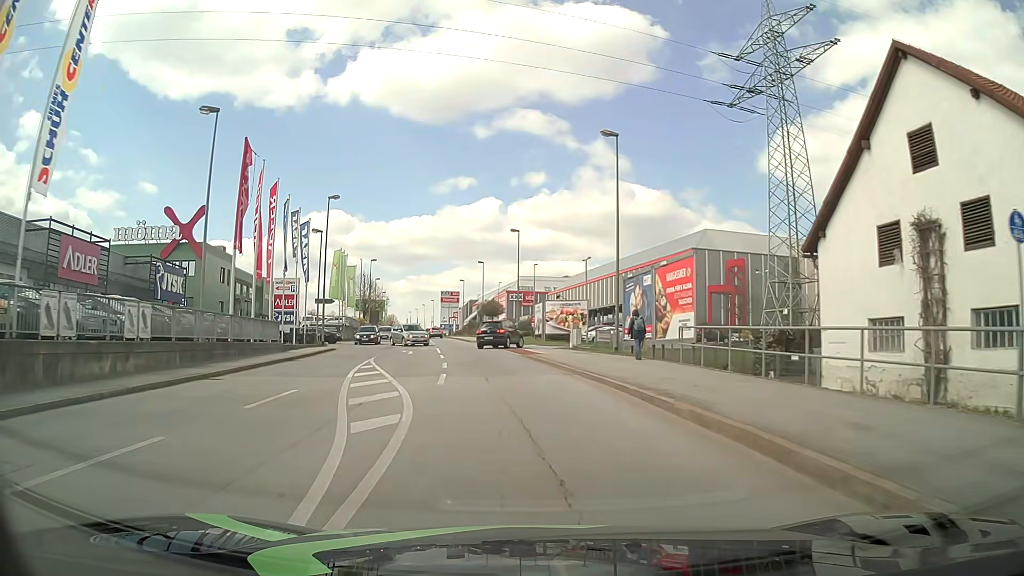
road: tertiary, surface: asphalt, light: Day
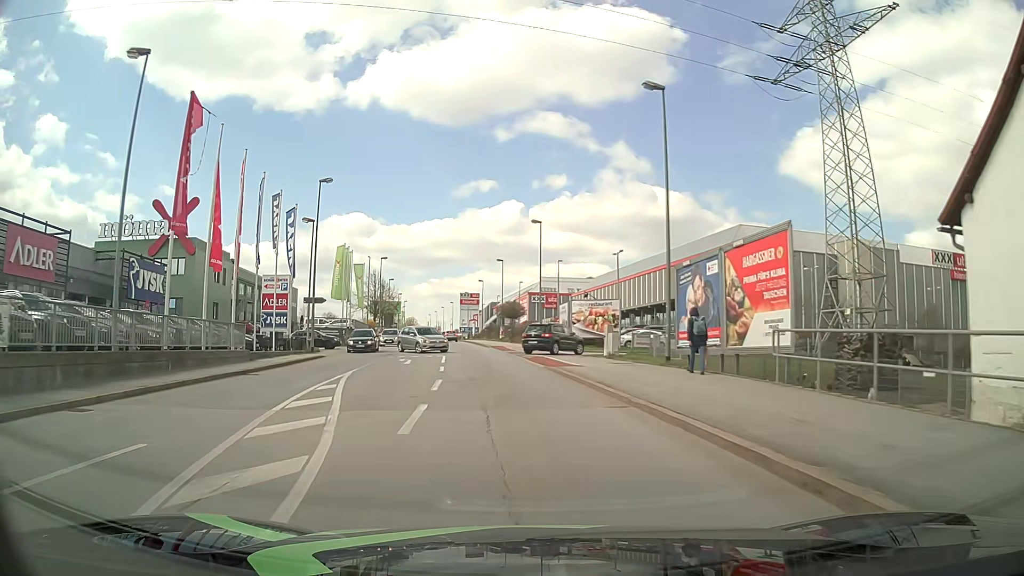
(-0.1, +6.6) m; -3°
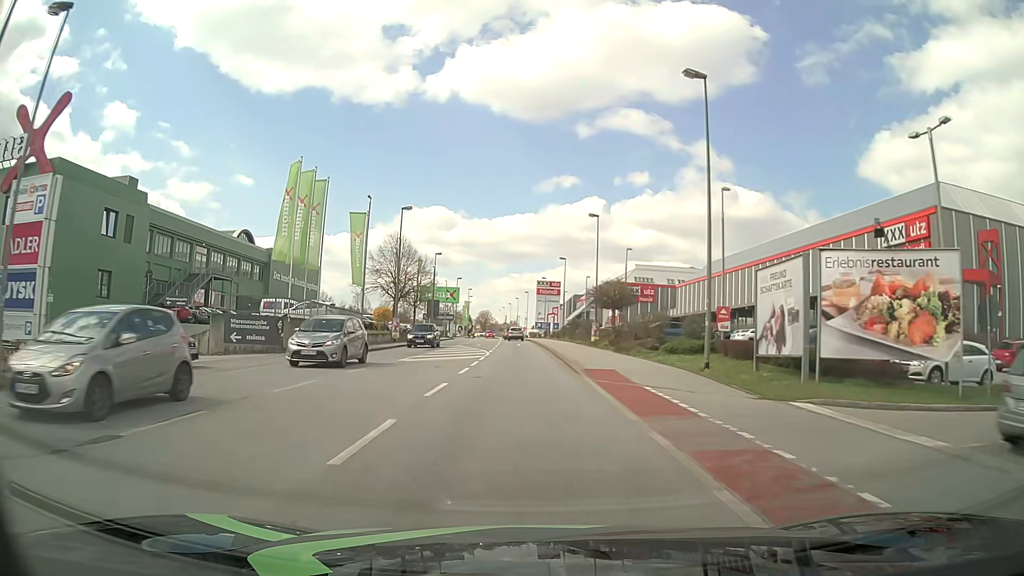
(-2.0, +31.3) m; -6°
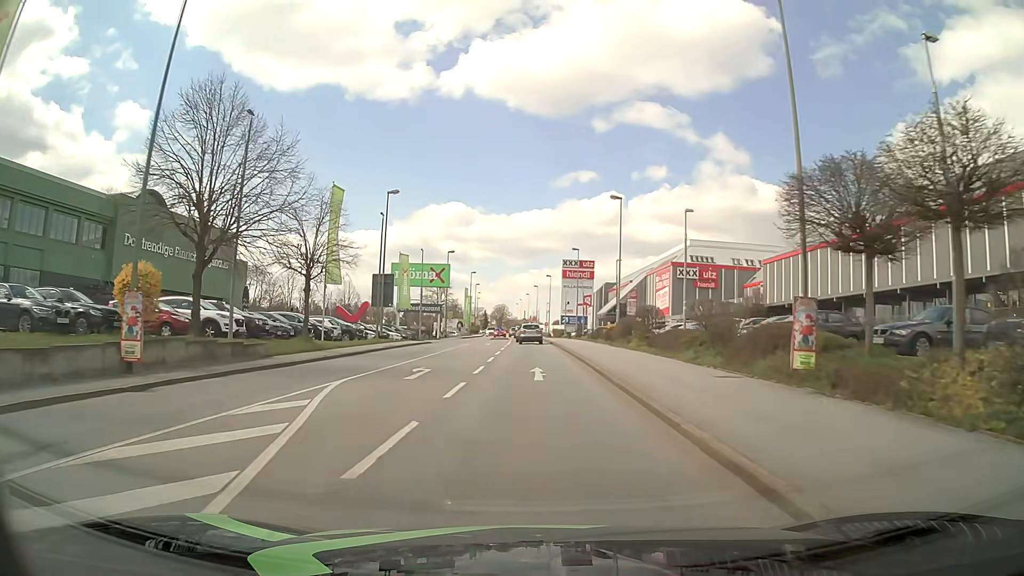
(-0.8, +36.6) m; -2°
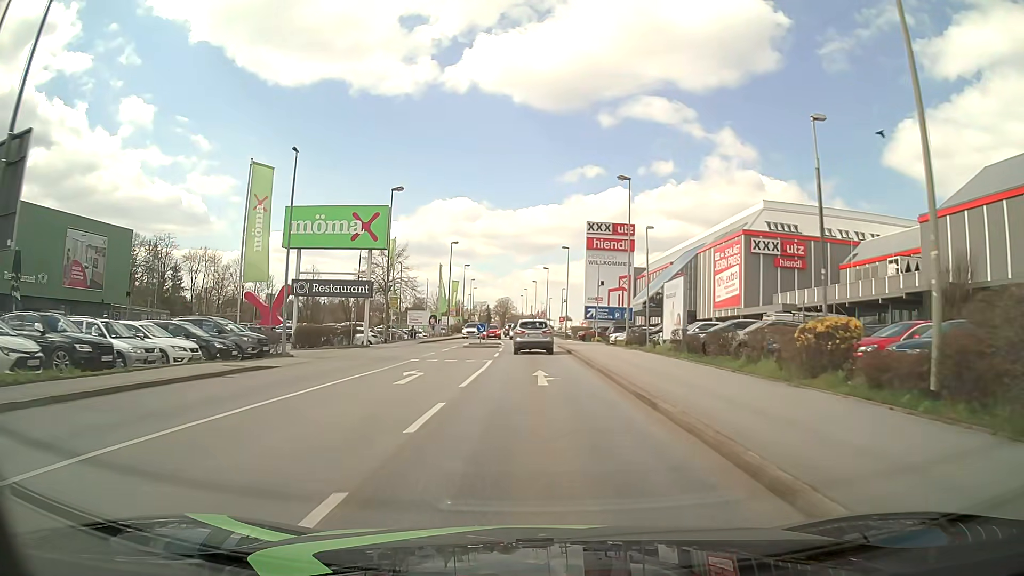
(0.0, +35.2) m; 0°
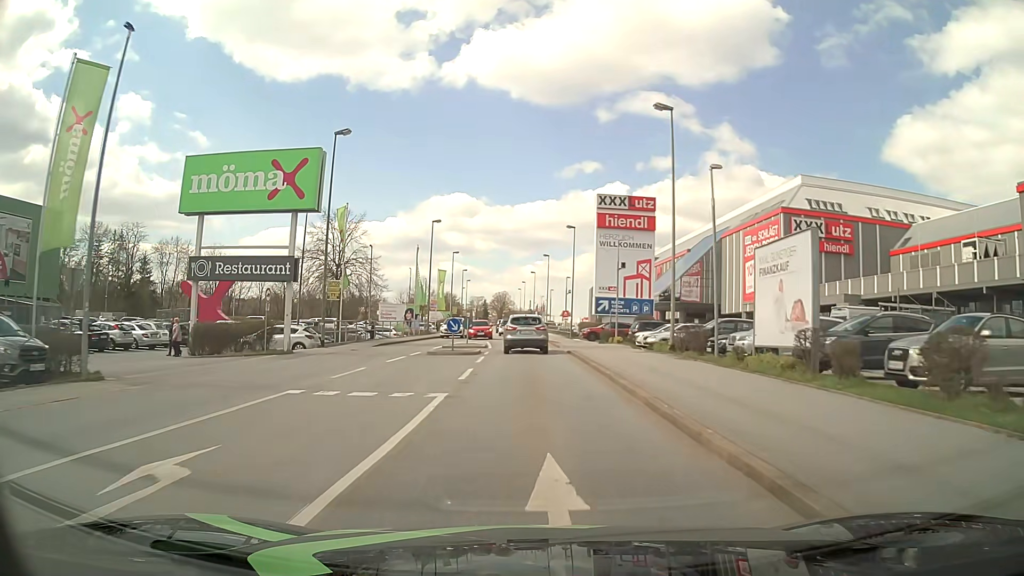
(0.0, +12.9) m; 0°
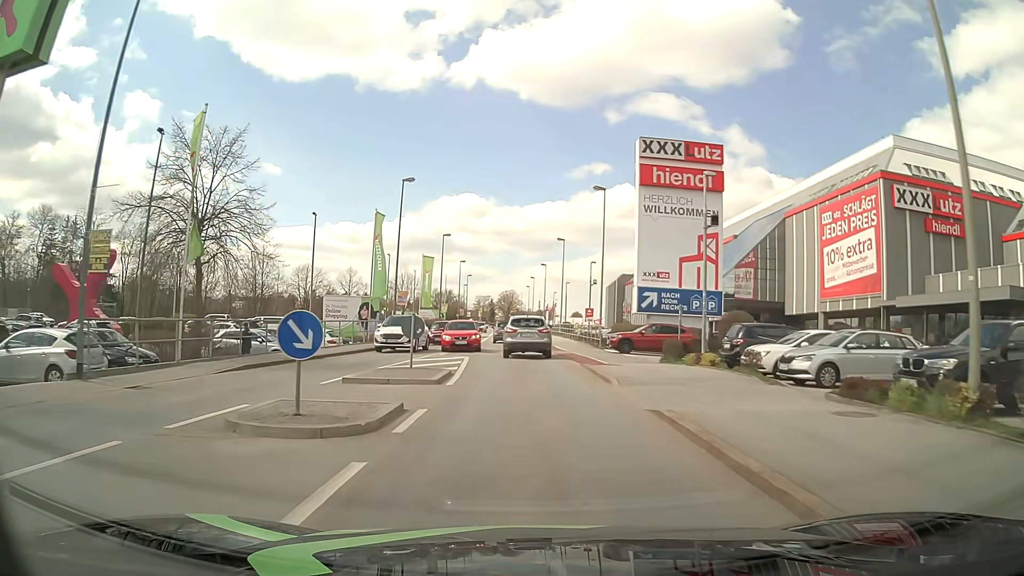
(-0.2, +18.4) m; -1°
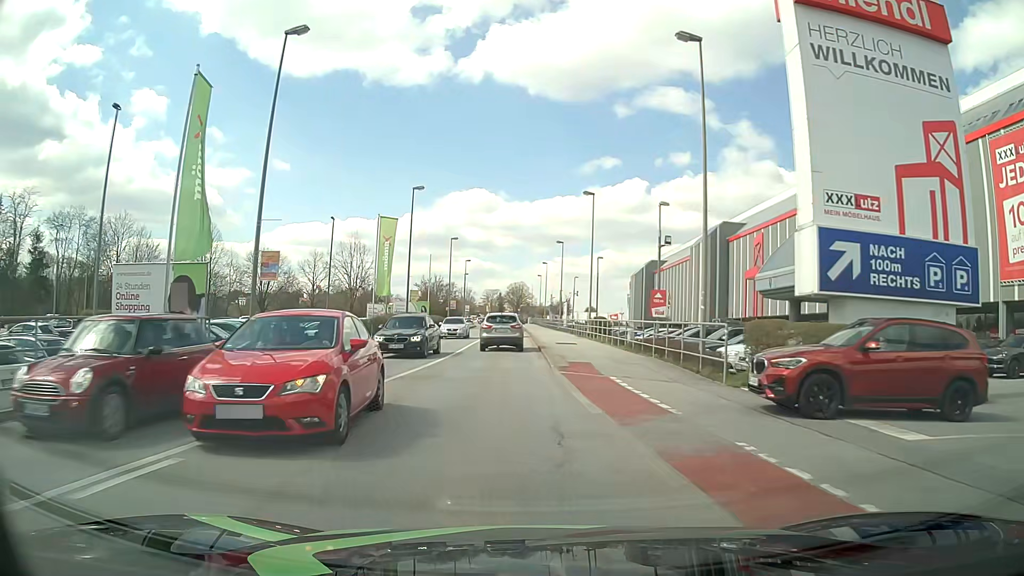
(-0.1, +23.2) m; -1°
(0, +10) (-1, +20) (-1, +30) (-2, +40) (-2, +50) (-2, +60) (-2, +70) (-3, +80) (-3, +90) (-4, +100) m
